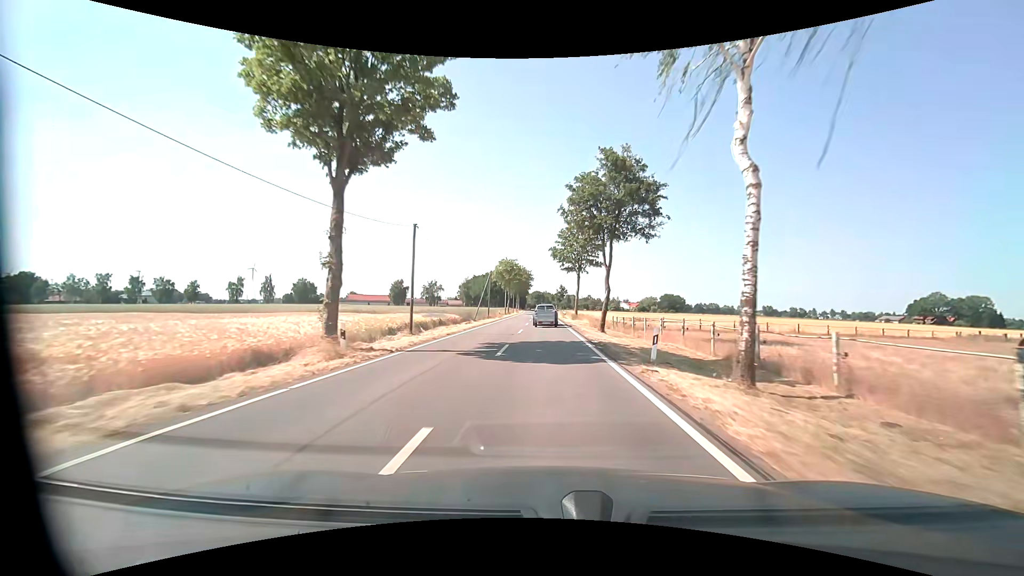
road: tertiary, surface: asphalt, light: Day
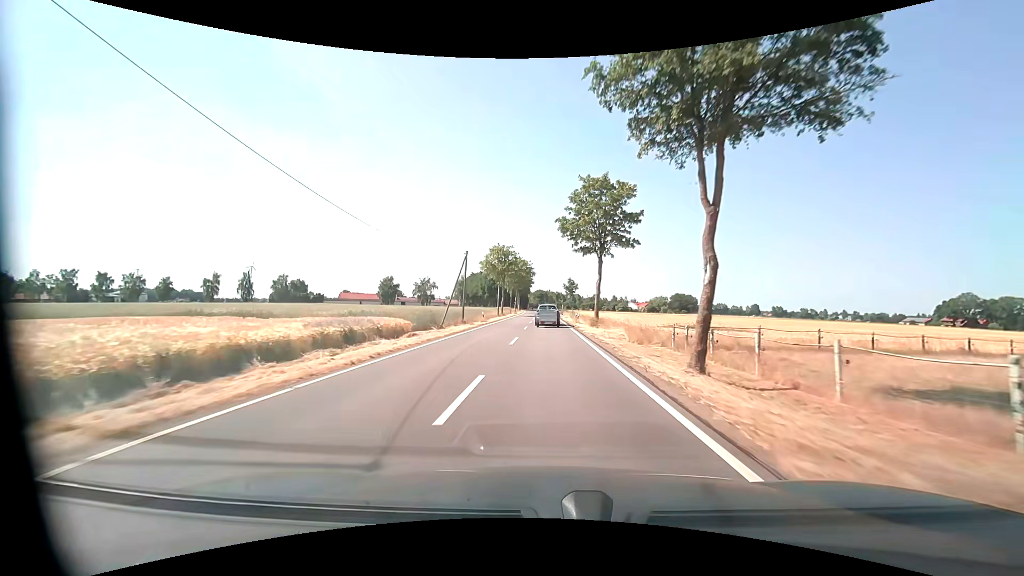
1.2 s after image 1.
(-0.1, +19.8) m; 0°
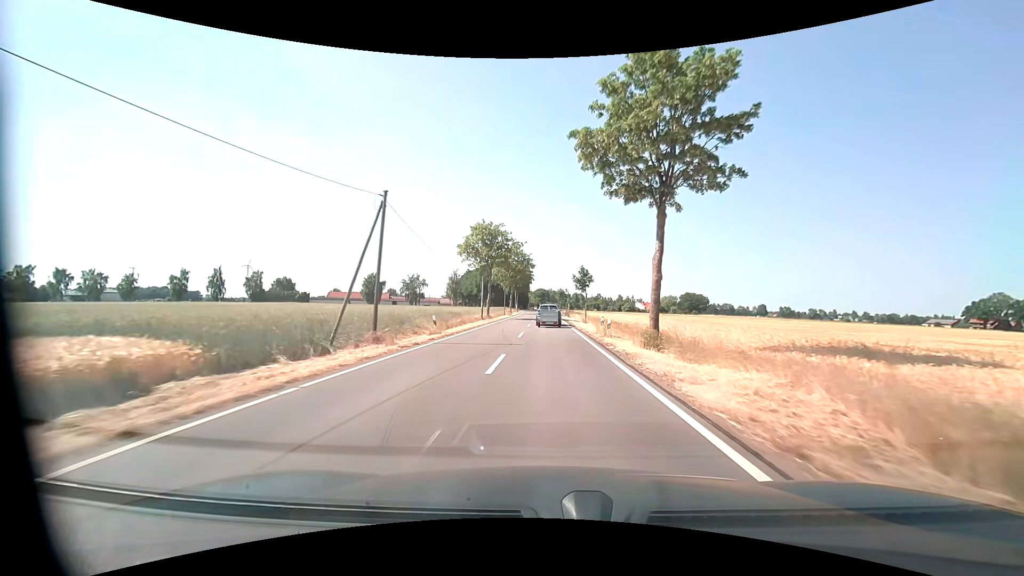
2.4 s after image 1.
(0.0, +19.8) m; 0°
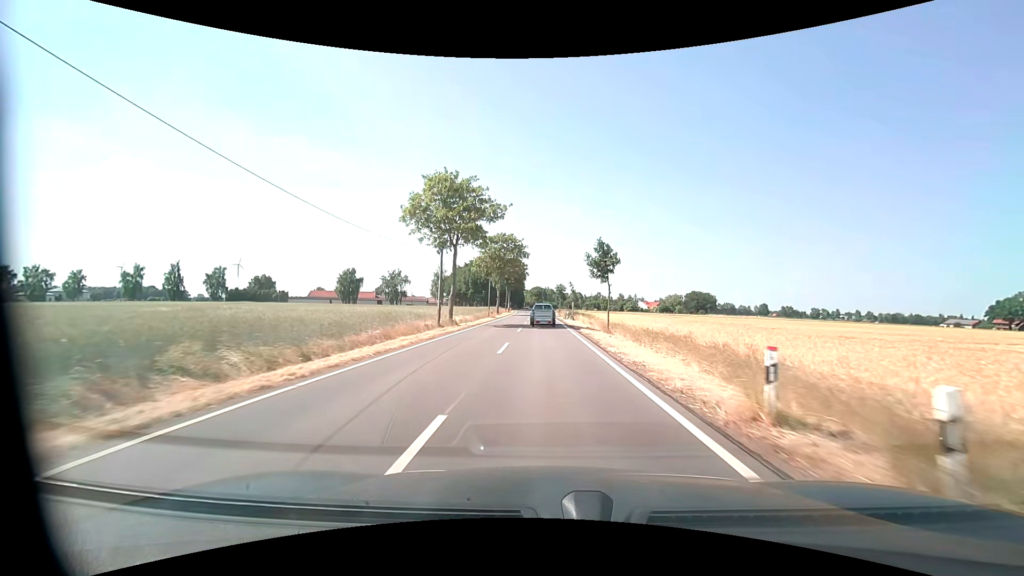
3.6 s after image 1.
(+0.1, +19.8) m; +1°
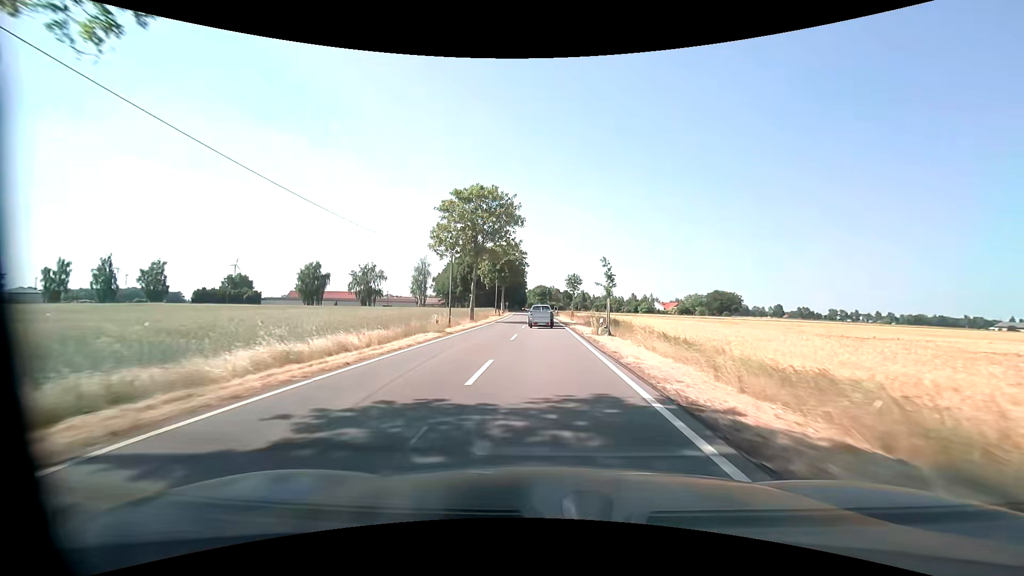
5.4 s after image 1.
(-0.1, +29.6) m; -1°
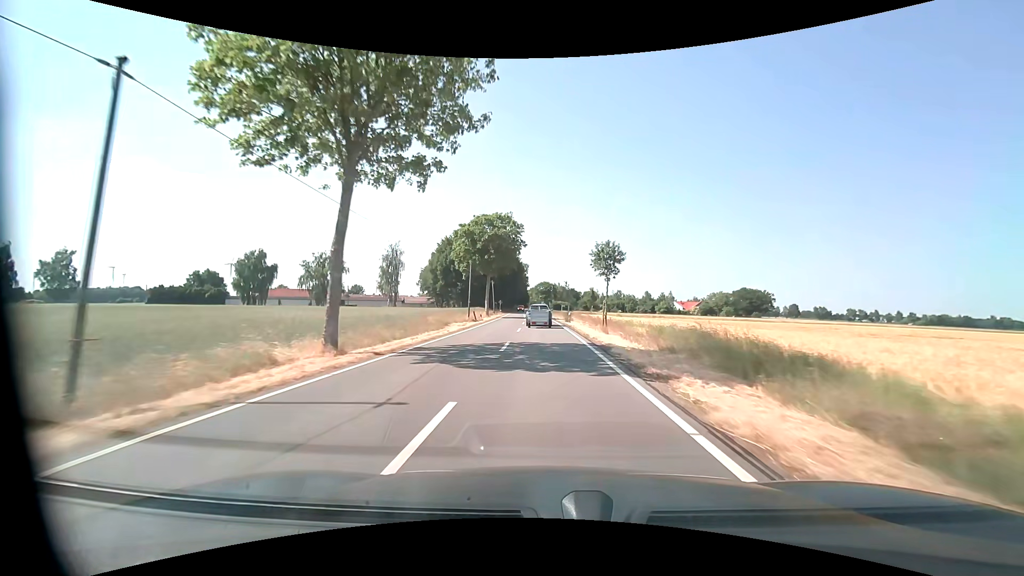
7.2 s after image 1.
(-0.1, +29.6) m; 0°
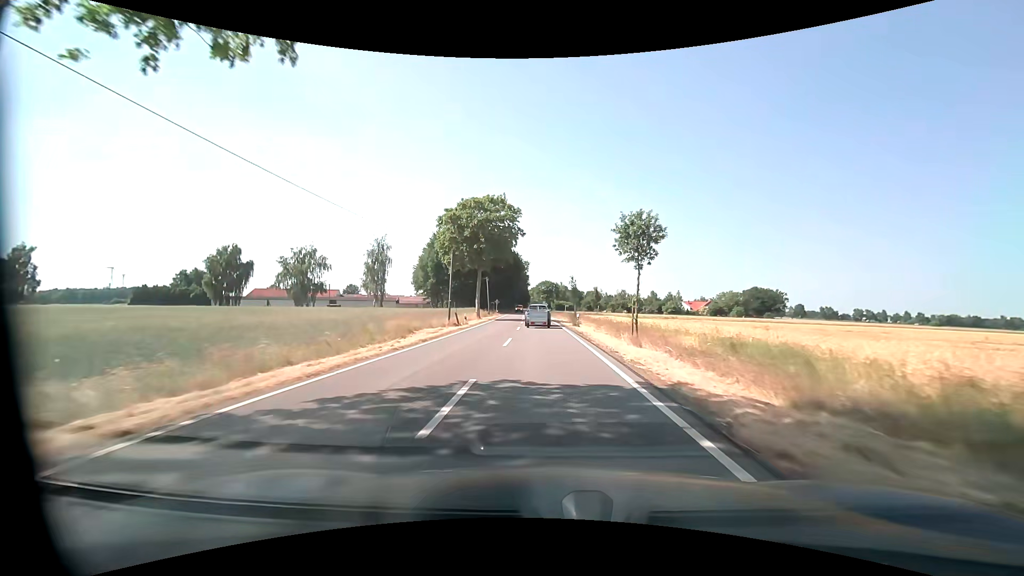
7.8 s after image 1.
(0.0, +9.9) m; 0°
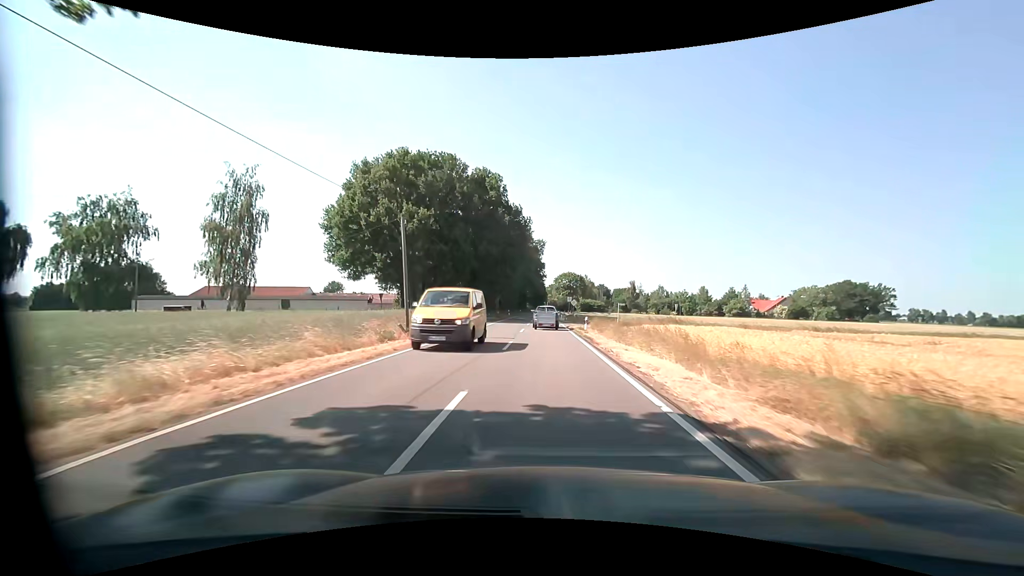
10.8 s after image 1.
(-0.8, +49.3) m; -2°
(0, +10) (0, +20) (0, +30) (0, +40) (0, +50) (0, +60) (0, +70) (0, +80) (0, +90) (0, +100) m
